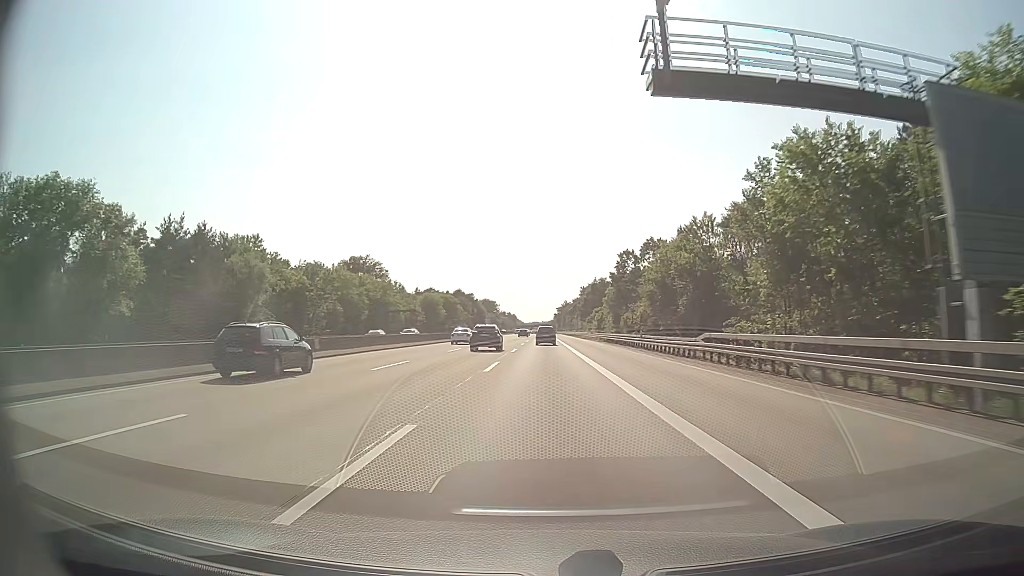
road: motorway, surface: asphalt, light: Day
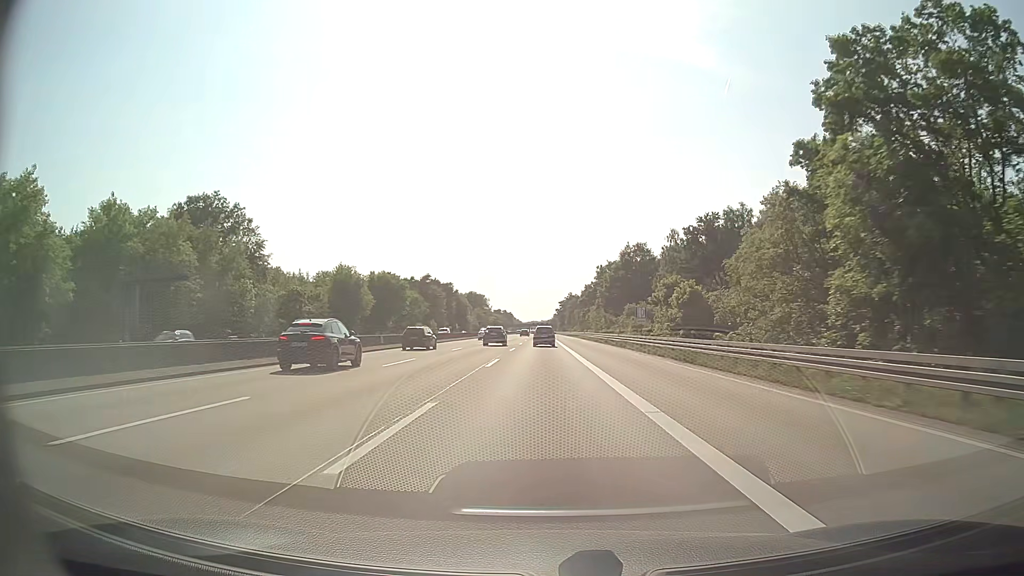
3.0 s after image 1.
(+0.1, +87.3) m; 0°
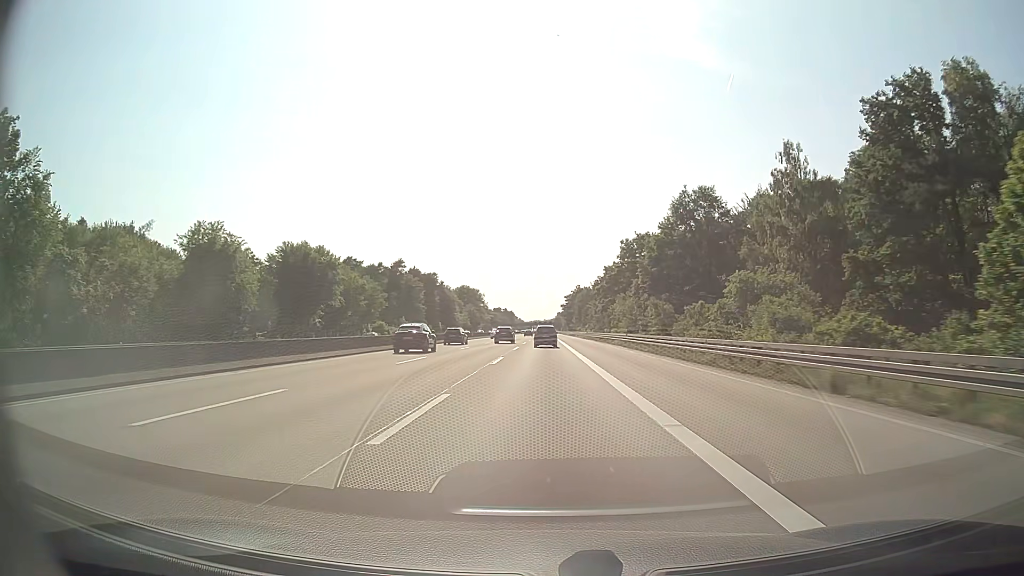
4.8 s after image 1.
(-0.1, +52.3) m; 0°
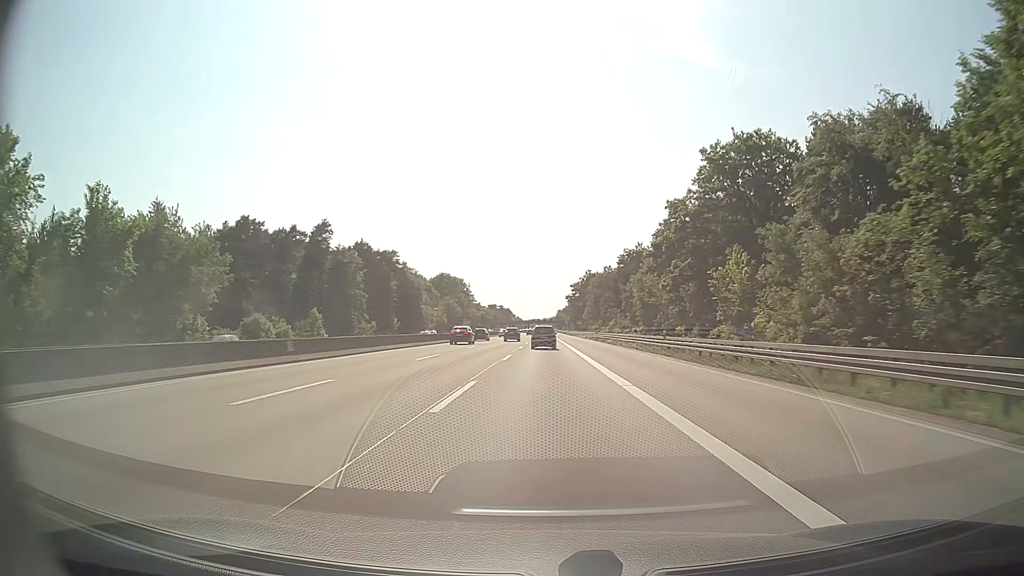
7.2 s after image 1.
(-0.2, +68.9) m; 0°
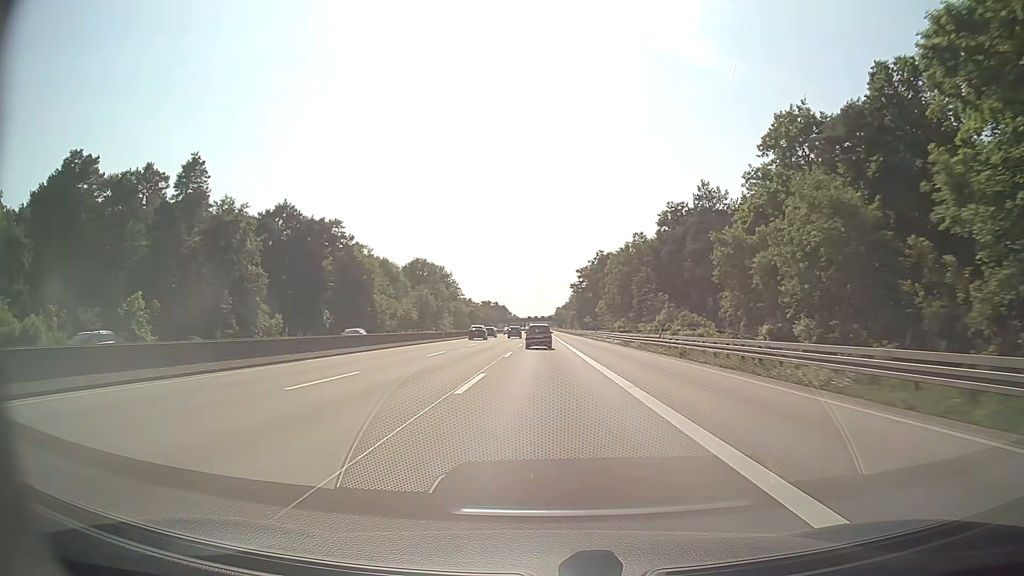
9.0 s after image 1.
(0.0, +51.0) m; 0°
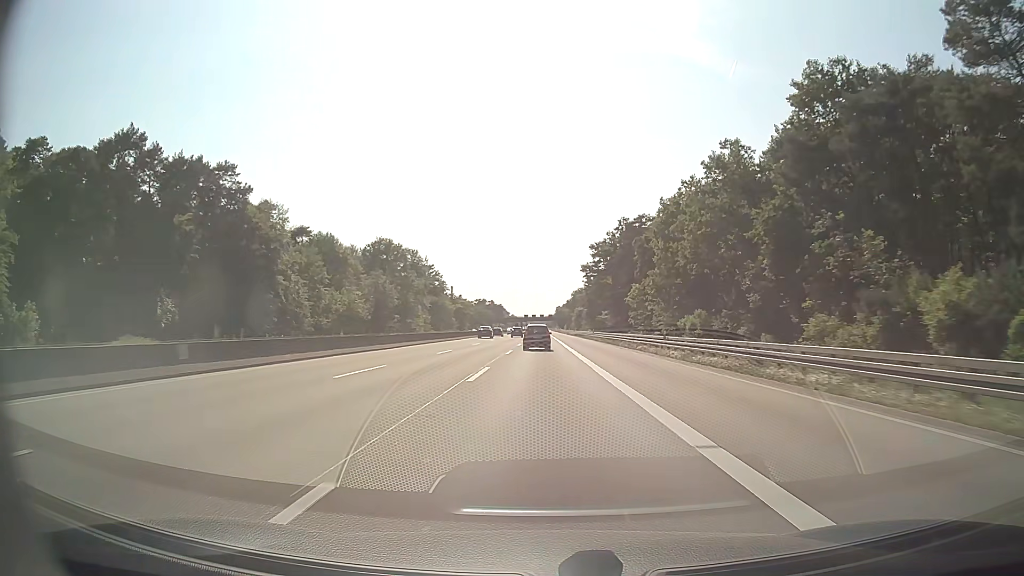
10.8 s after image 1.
(+0.2, +50.4) m; 0°
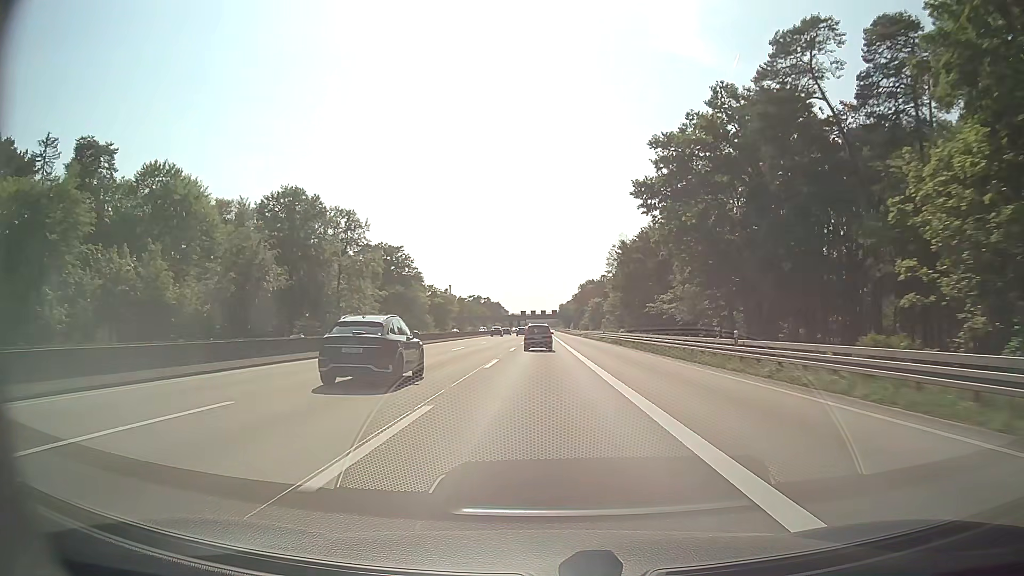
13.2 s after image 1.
(0.0, +66.2) m; 0°
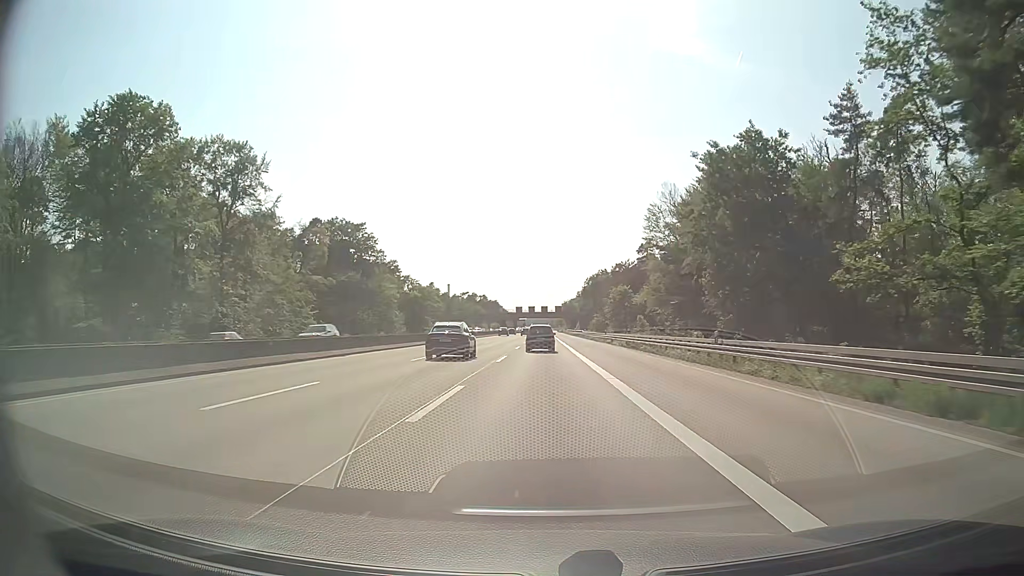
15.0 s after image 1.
(0.0, +49.1) m; 0°
(0, +10) (0, +20) (0, +30) (0, +40) (0, +50) (0, +60) (0, +70) (0, +80) (0, +90) (0, +100) m
